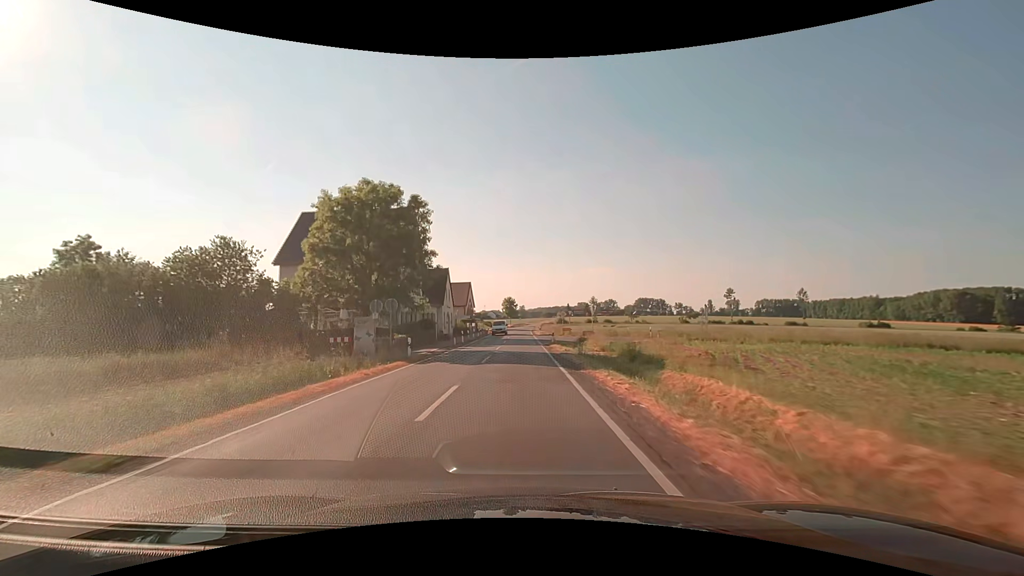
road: secondary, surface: asphalt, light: Day
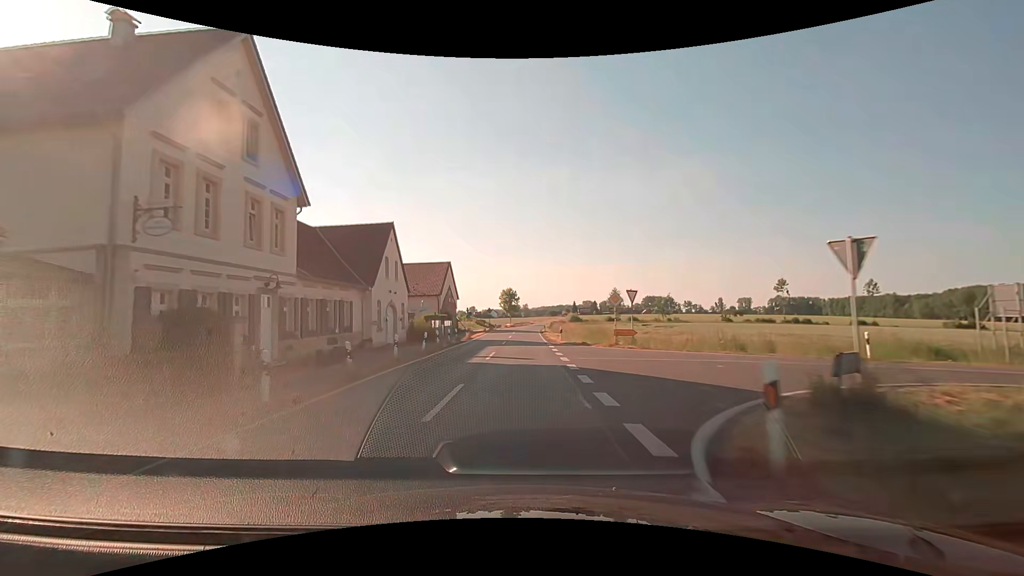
(-0.2, +32.3) m; 0°
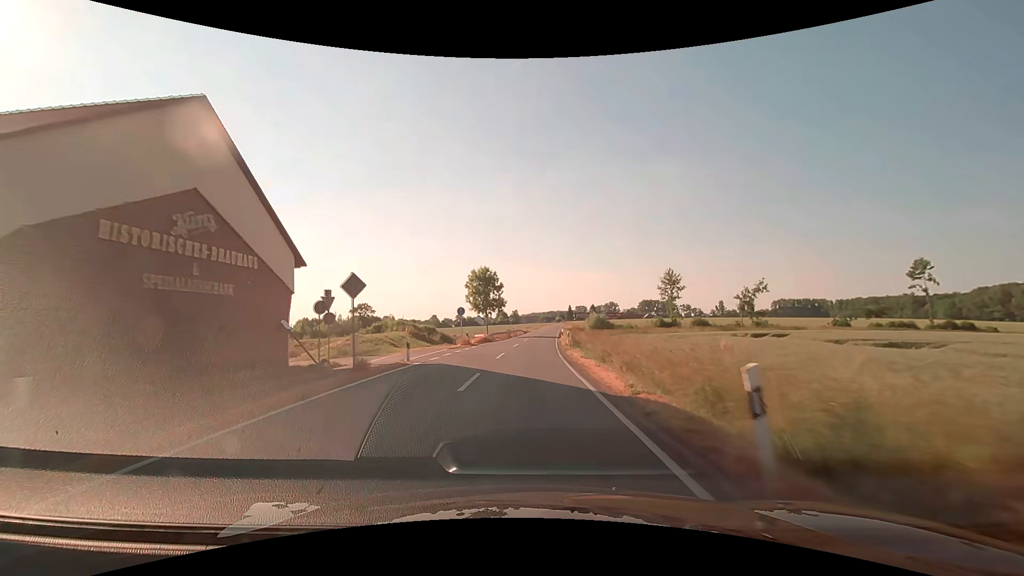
(+0.1, +53.6) m; +1°
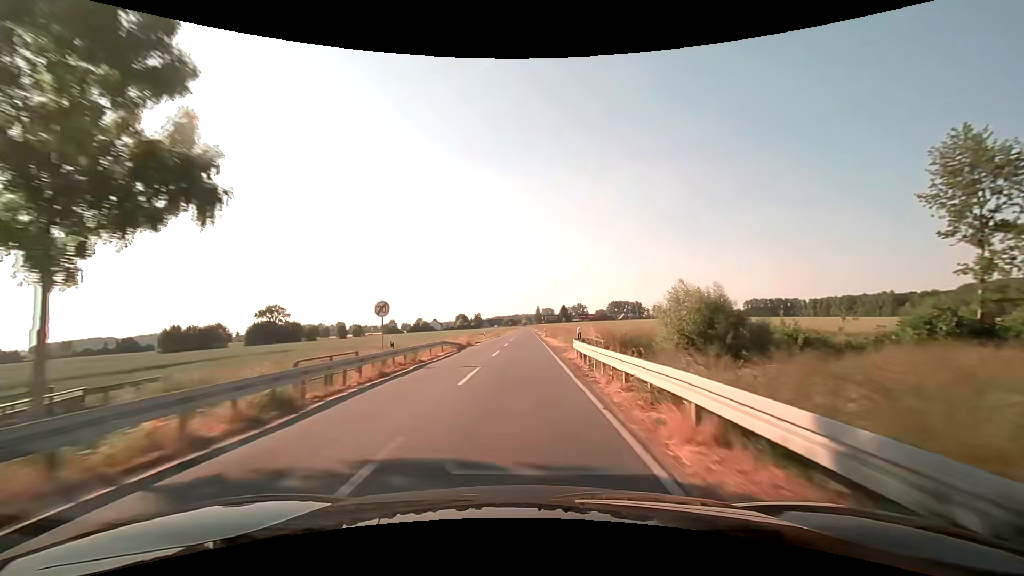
(+2.1, +53.6) m; +4°
(0, +10) (0, +20) (0, +30) (0, +40) (0, +50) (0, +60) (0, +70) (+1, +80) (+1, +90) (+1, +100) m
